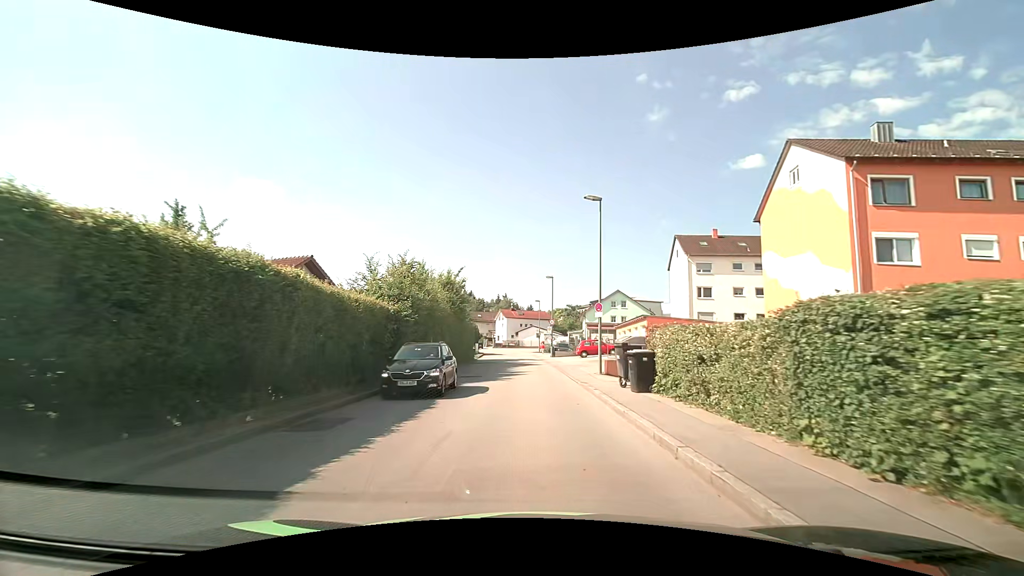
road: unclassified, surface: asphalt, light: Day
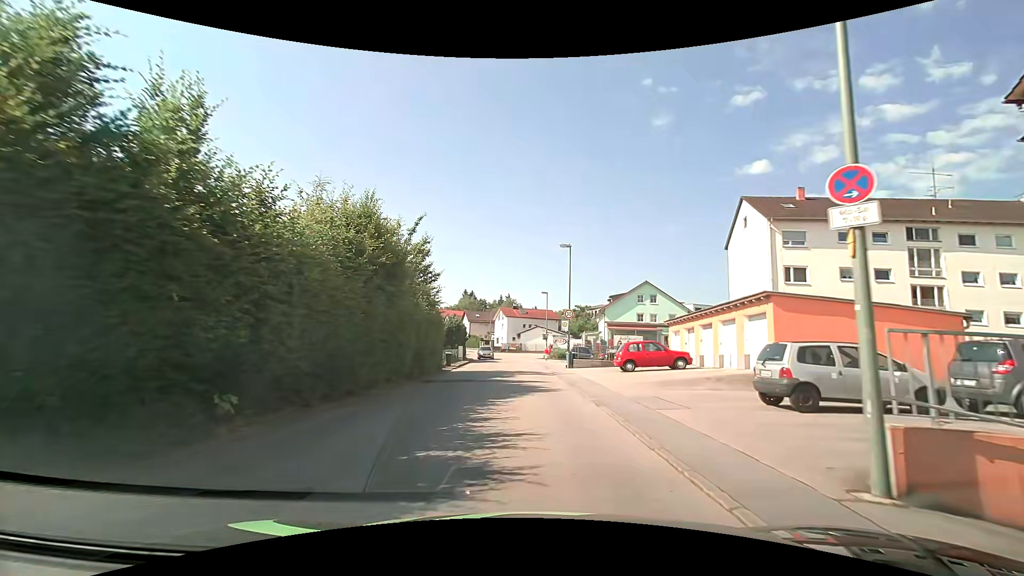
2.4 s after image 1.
(+0.1, +17.8) m; 0°
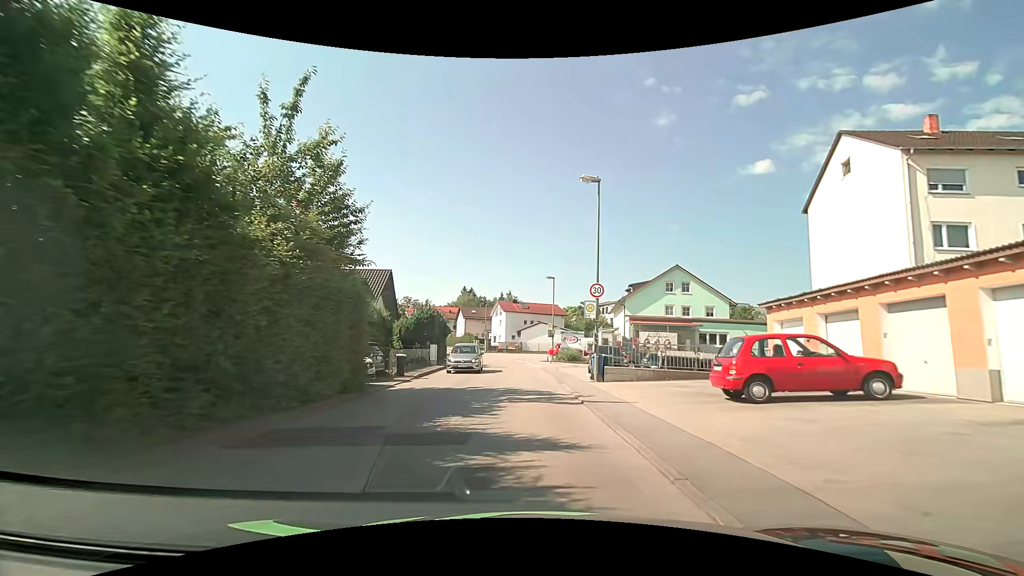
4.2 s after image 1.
(0.0, +13.4) m; 0°
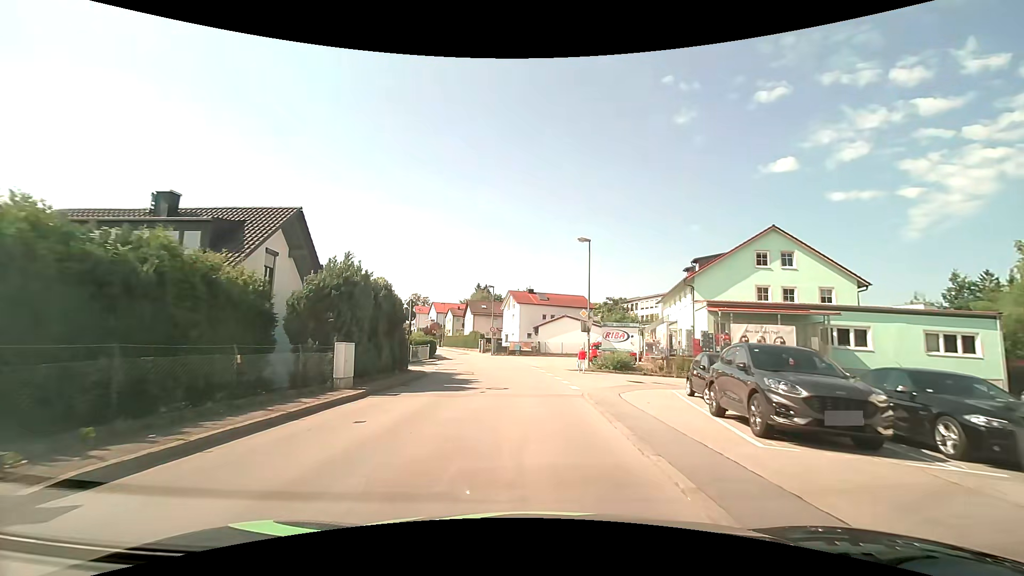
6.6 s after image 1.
(-0.2, +17.8) m; -2°
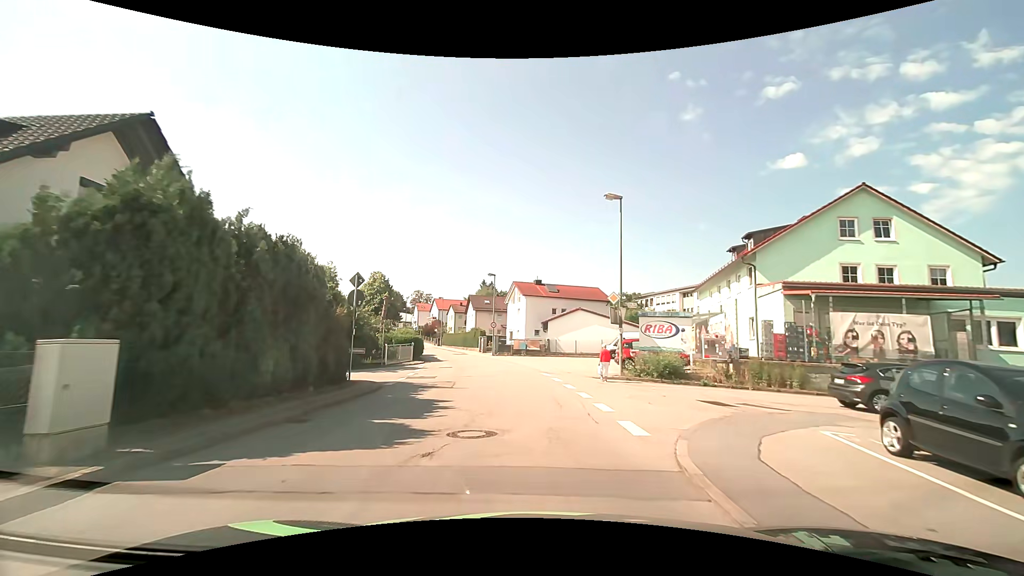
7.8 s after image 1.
(-0.1, +8.9) m; -1°
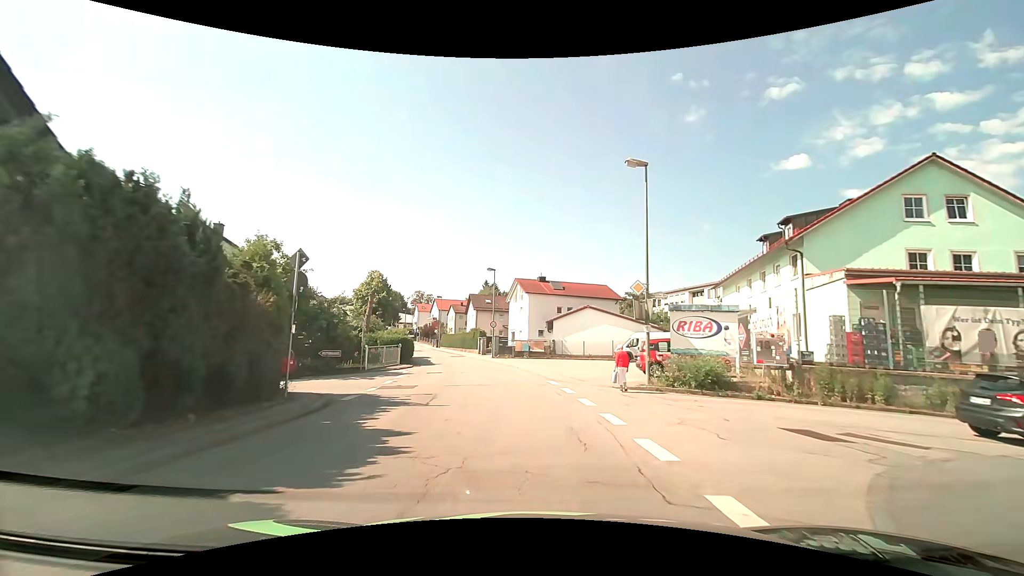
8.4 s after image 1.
(0.0, +4.5) m; 0°
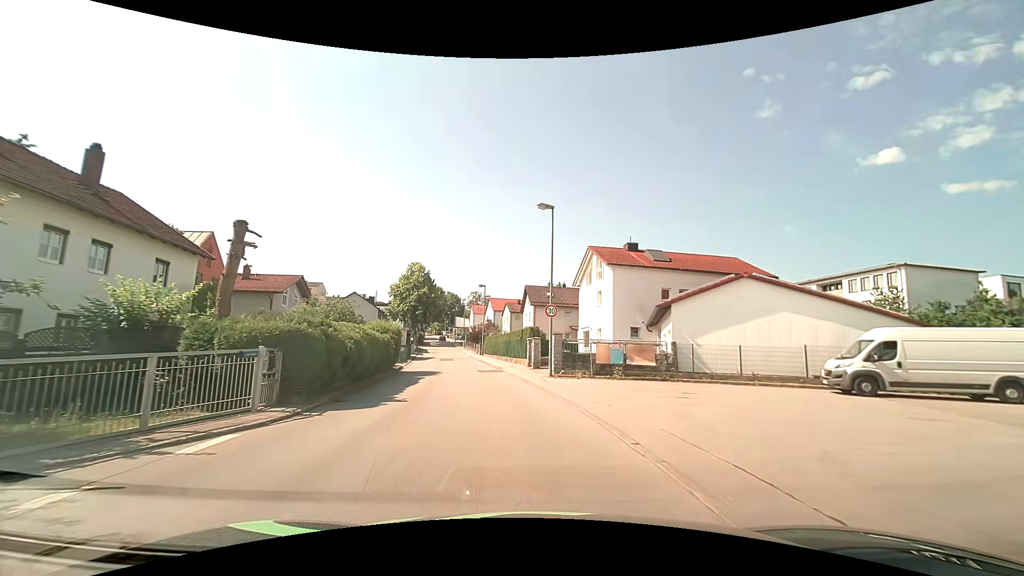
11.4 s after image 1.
(-1.2, +22.2) m; -8°
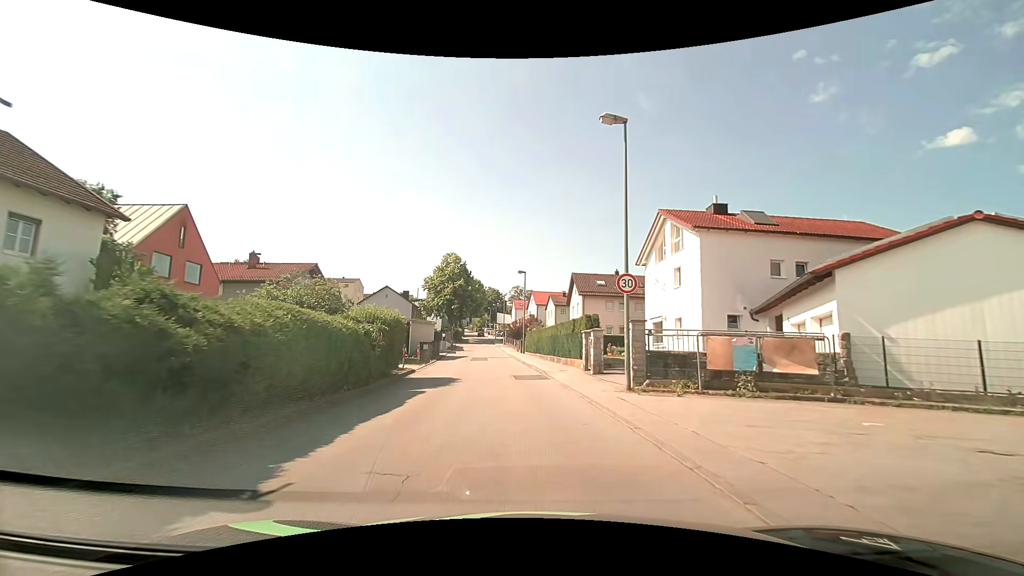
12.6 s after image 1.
(-0.4, +8.8) m; -5°
